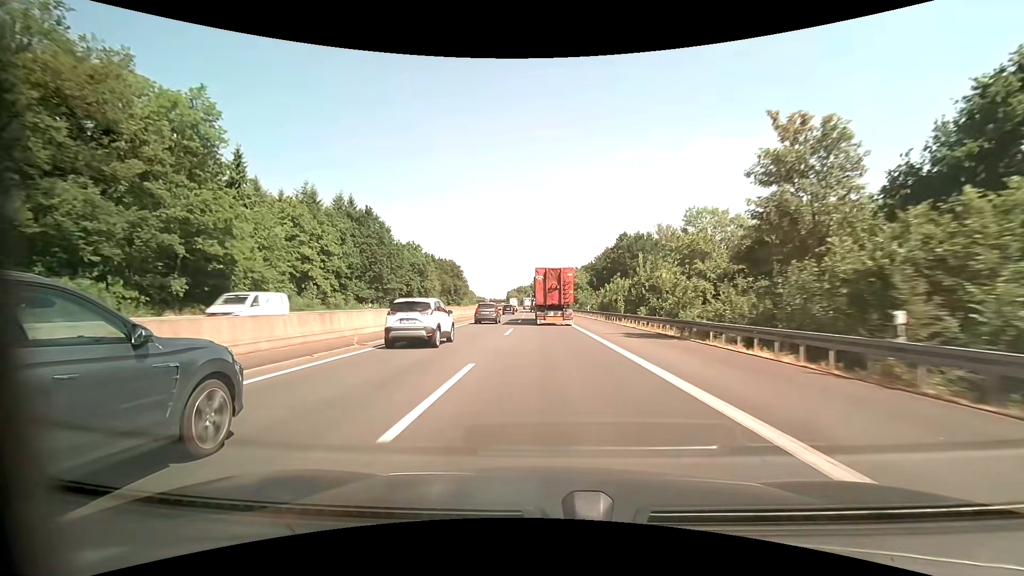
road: motorway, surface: asphalt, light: Day
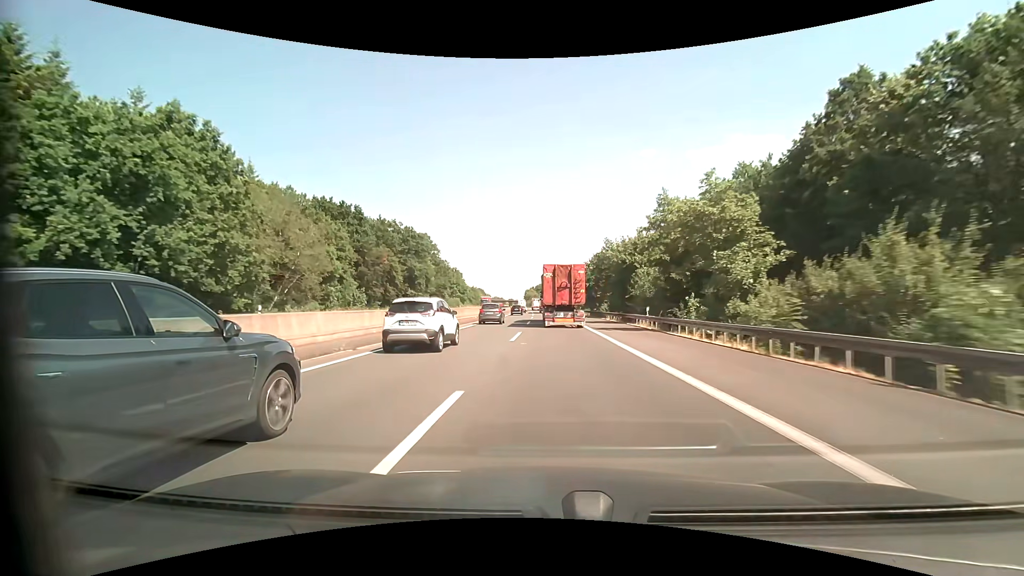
(-1.6, +75.9) m; -3°
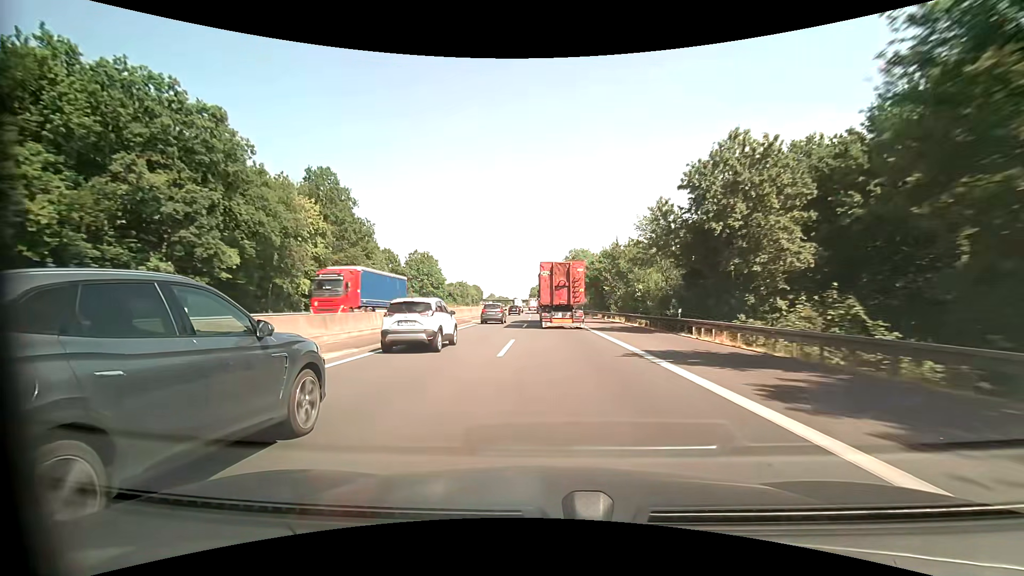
(-0.4, +60.0) m; -1°
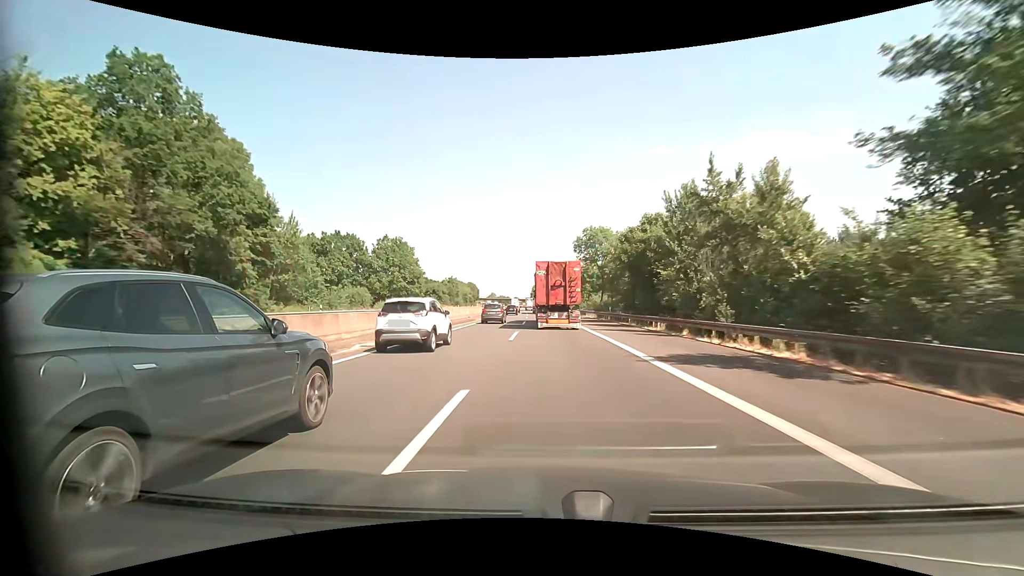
(-0.1, +29.8) m; 0°
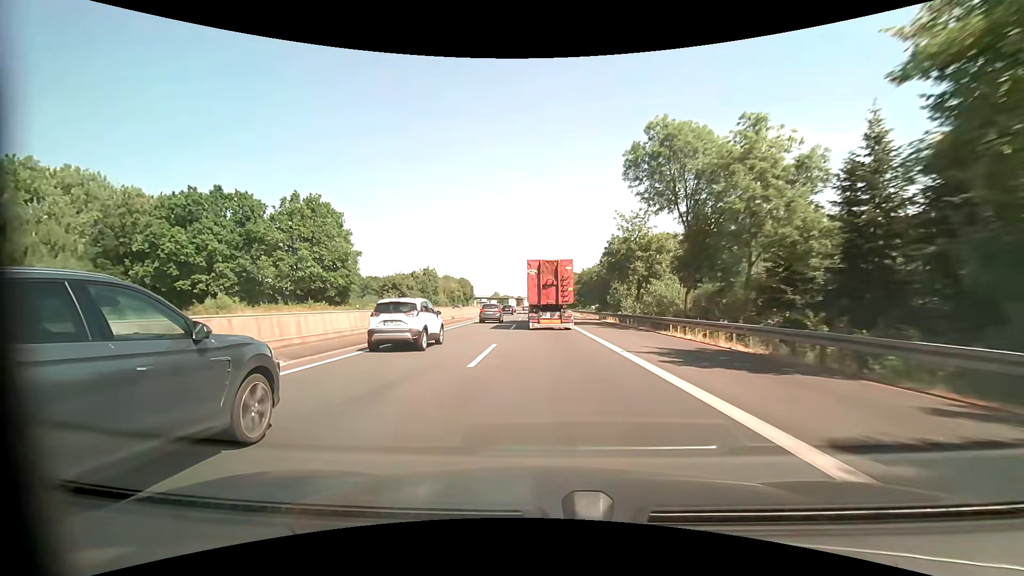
(-0.2, +44.6) m; -1°
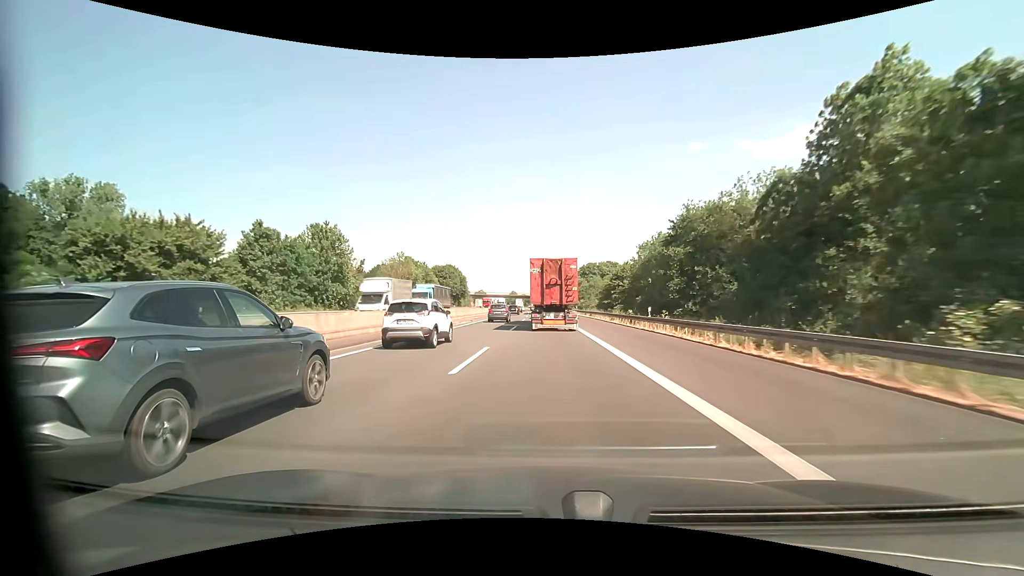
(-1.4, +73.3) m; -2°
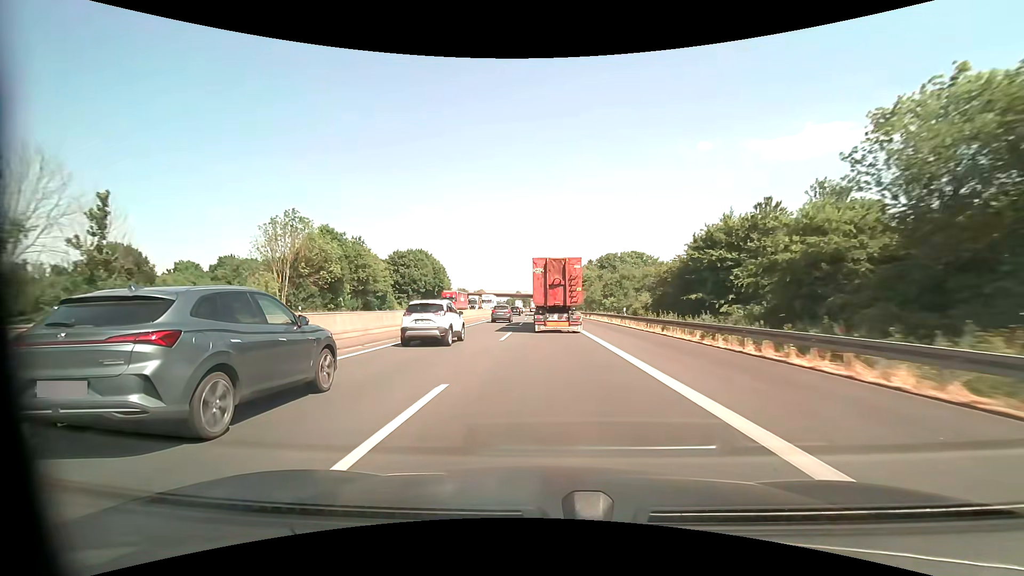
(-0.3, +43.8) m; -1°
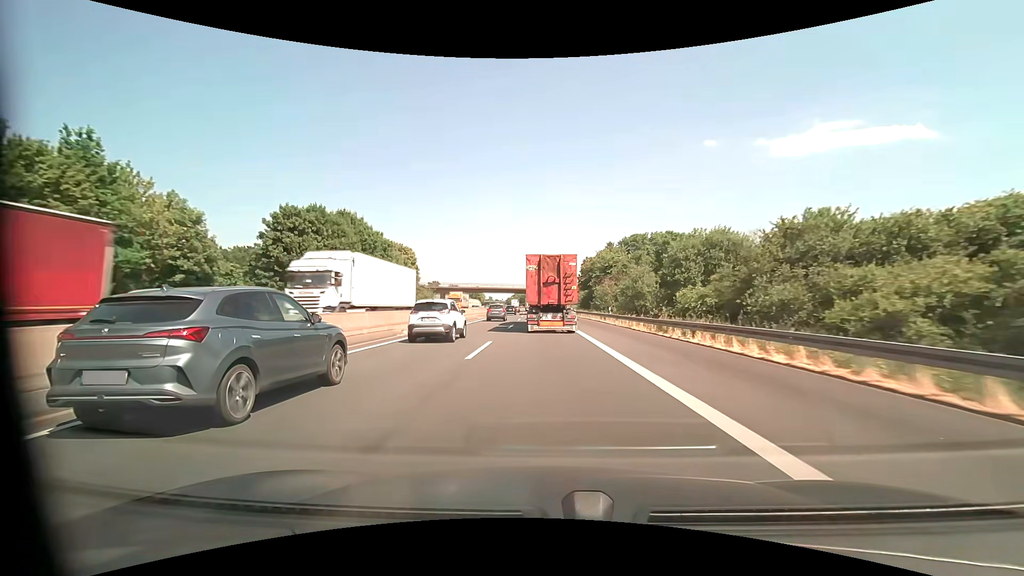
(-0.2, +43.7) m; 0°
(0, +10) (0, +20) (0, +30) (0, +40) (0, +50) (-1, +60) (-1, +70) (-1, +80) (-2, +90) (-2, +100) m
